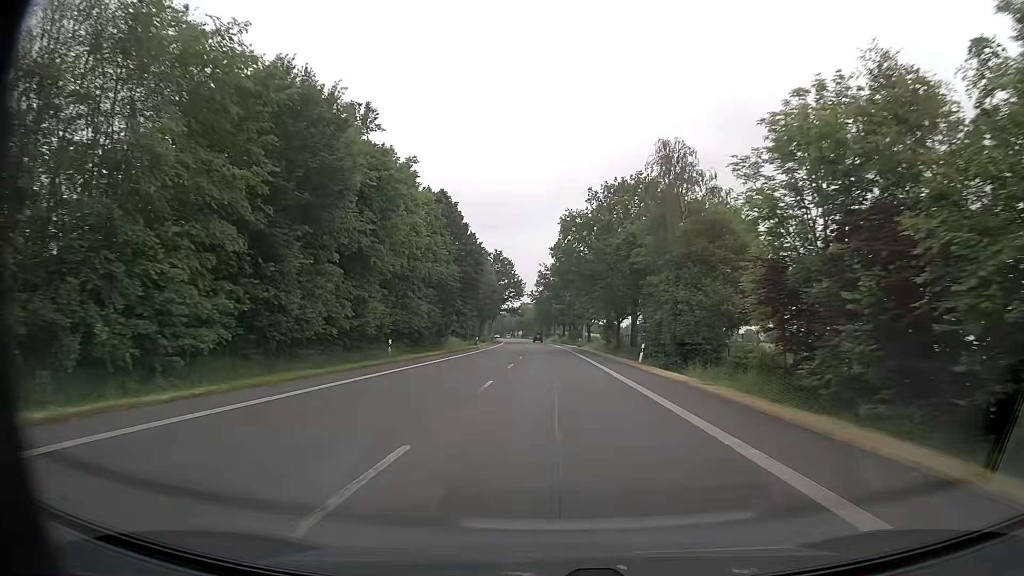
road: primary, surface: asphalt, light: Day
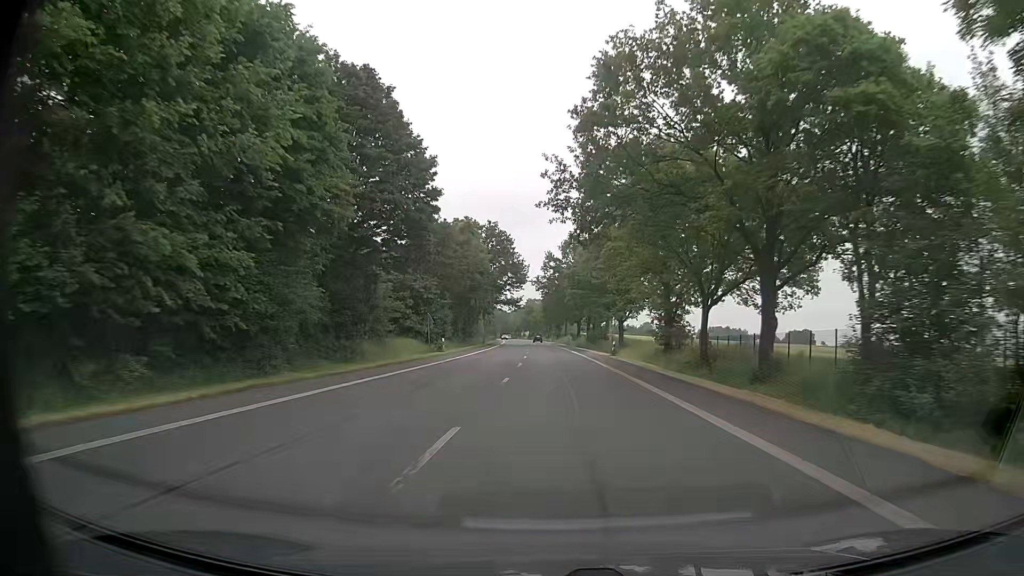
(-0.5, +33.8) m; -1°
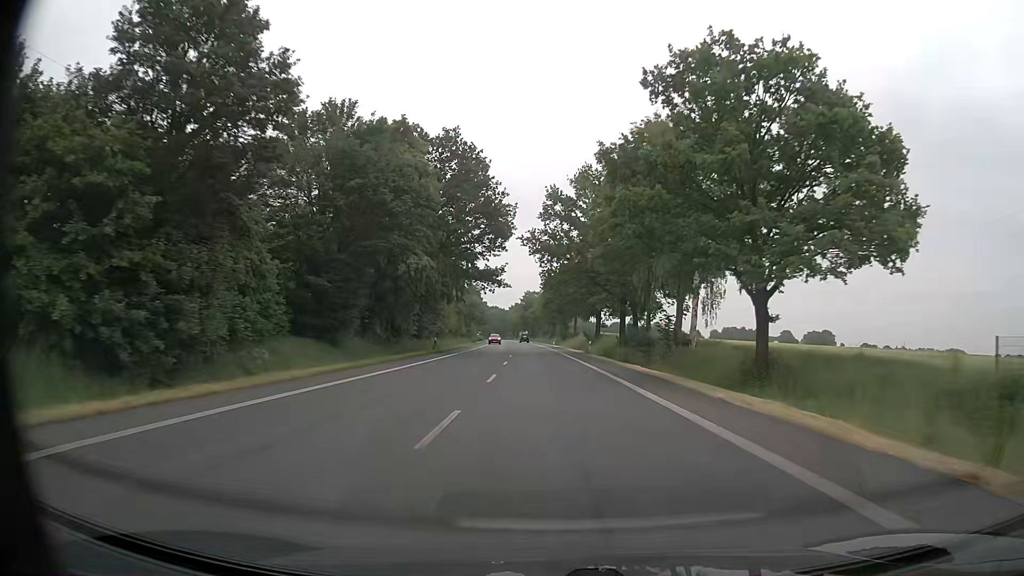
(+0.1, +45.0) m; 0°
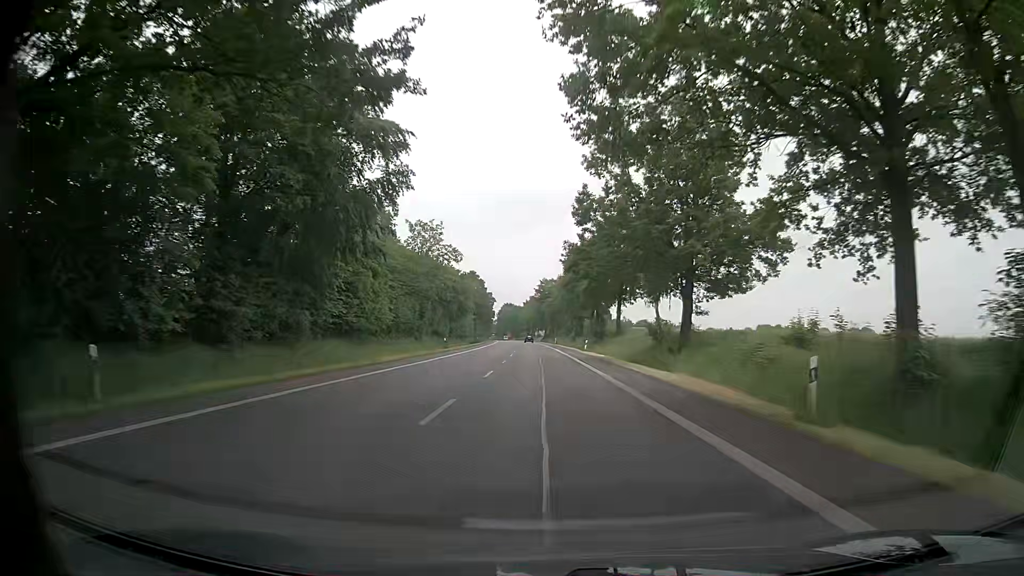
(-0.6, +45.1) m; -1°
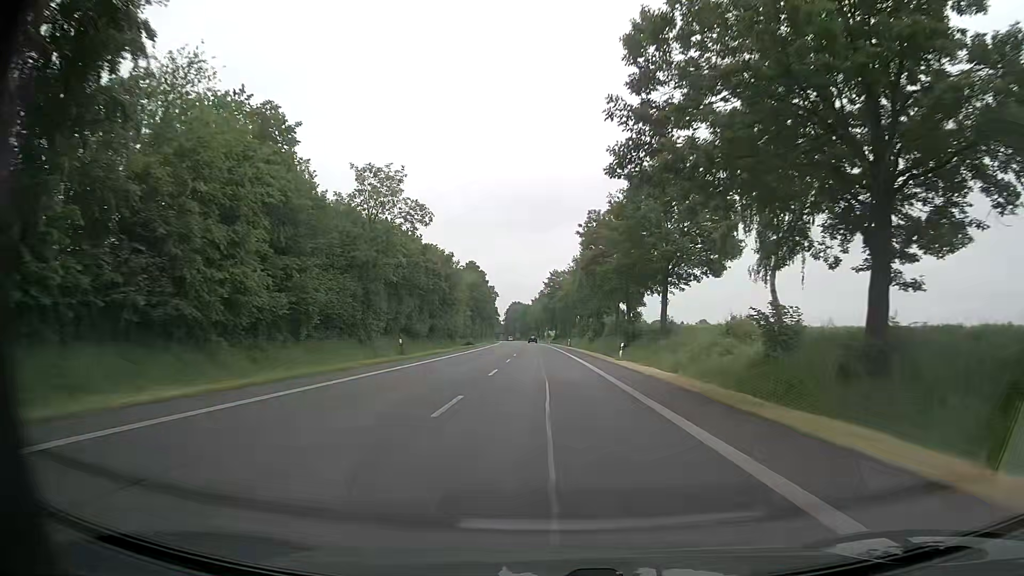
(-0.3, +22.6) m; -1°
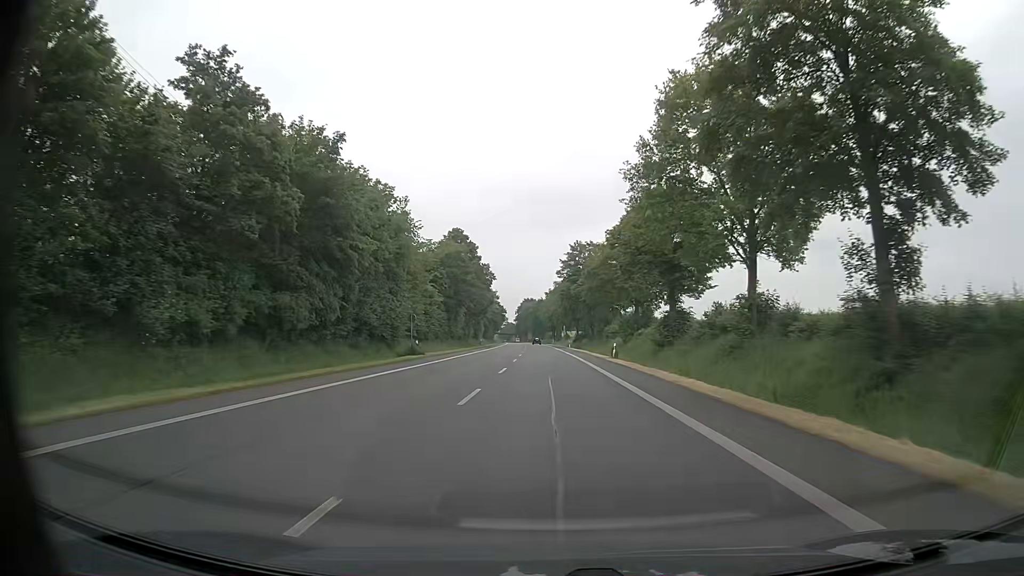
(-0.6, +45.3) m; -2°
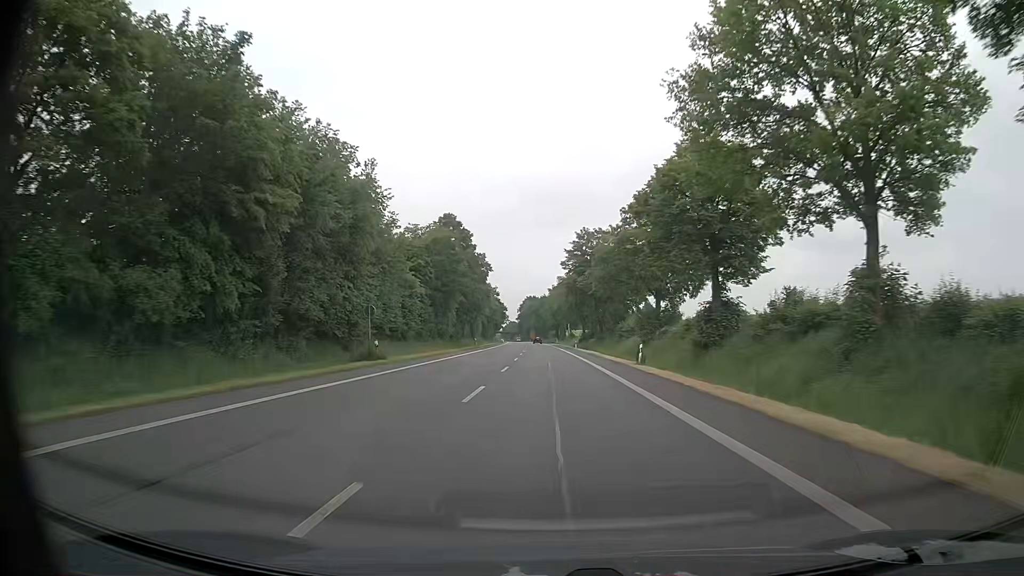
(0.0, +11.3) m; 0°
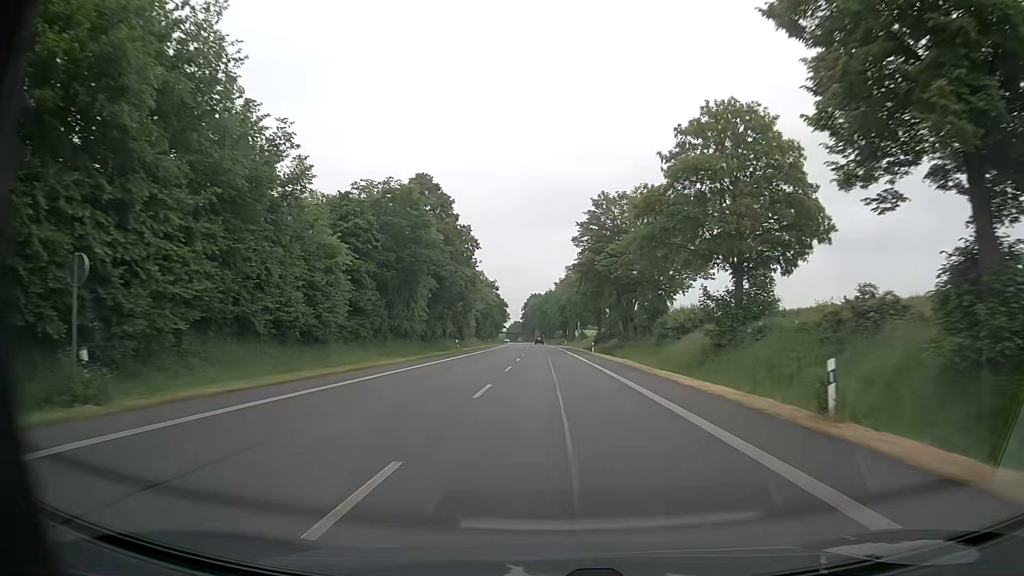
(-0.1, +22.7) m; 0°
(0, +10) (0, +20) (0, +30) (0, +40) (0, +50) (0, +60) (-1, +70) (-1, +80) (-1, +90) (-1, +100) m
